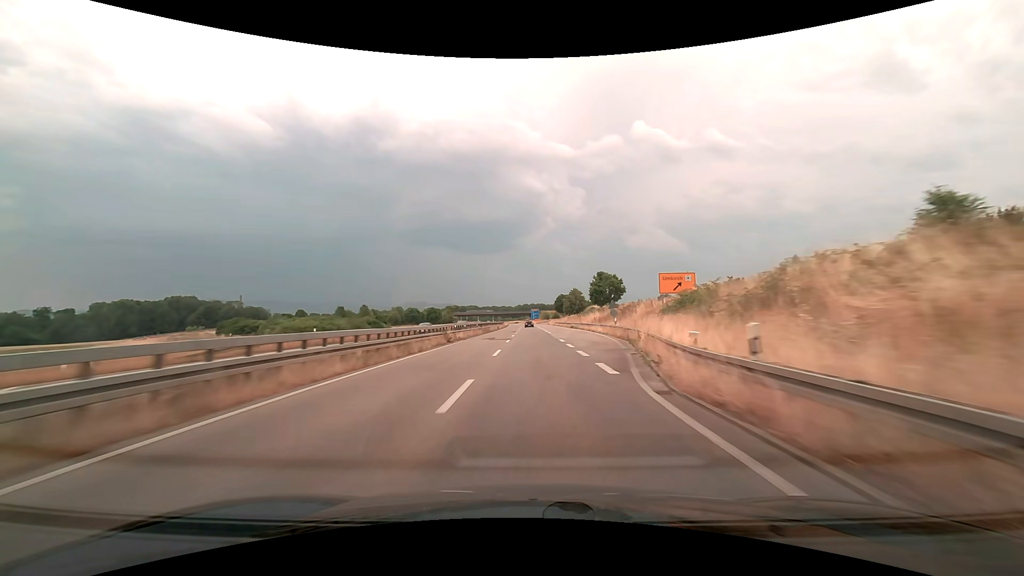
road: trunk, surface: asphalt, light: Day
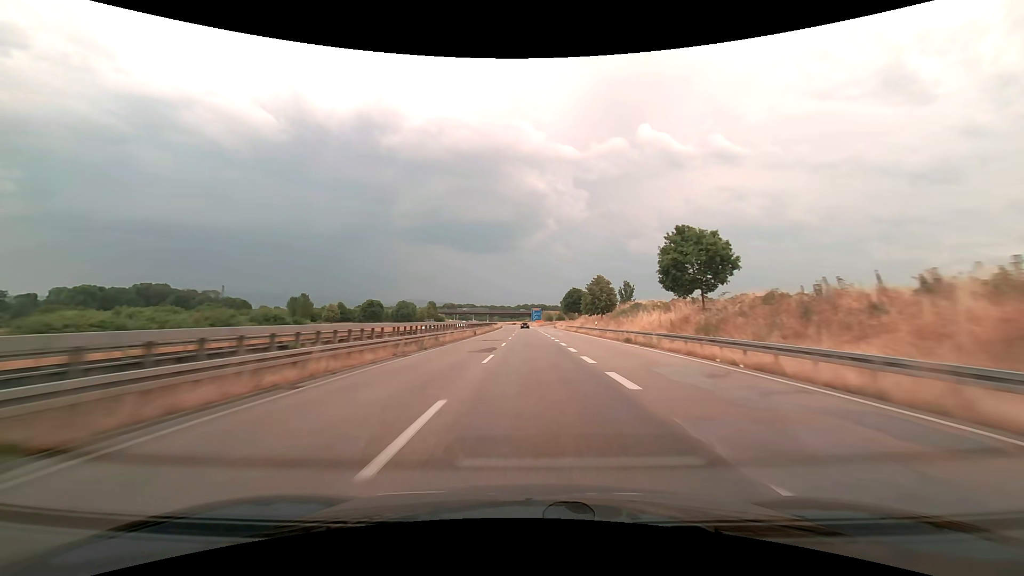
(-0.1, +38.8) m; 0°
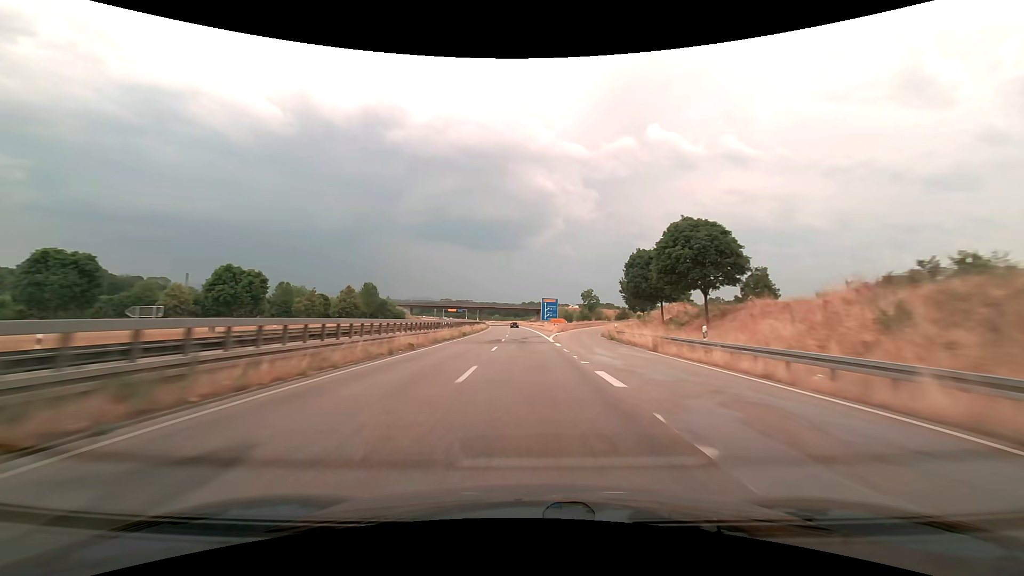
(-0.1, +77.4) m; -1°
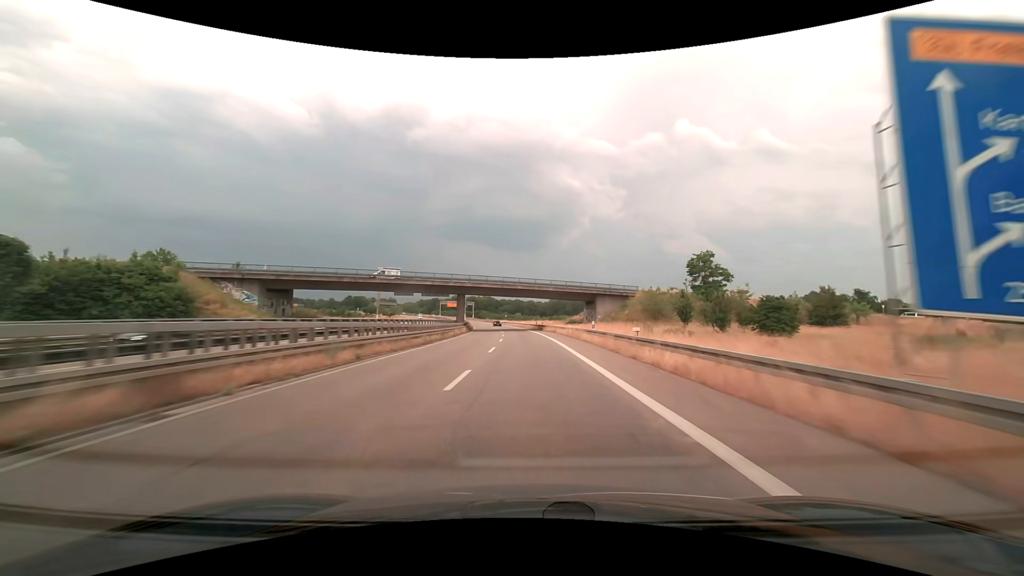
(-2.1, +96.7) m; -3°
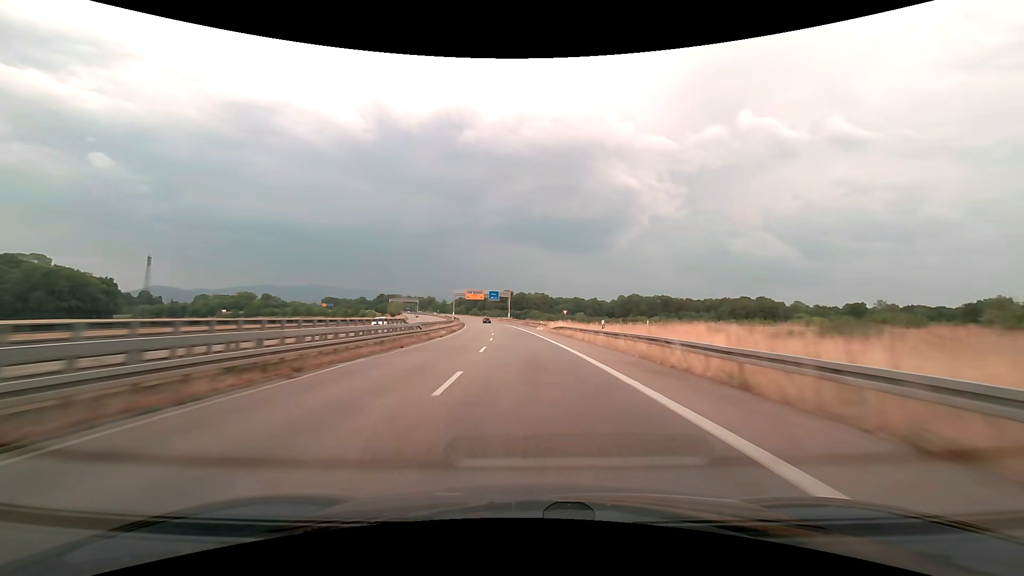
(-4.7, +96.4) m; -6°
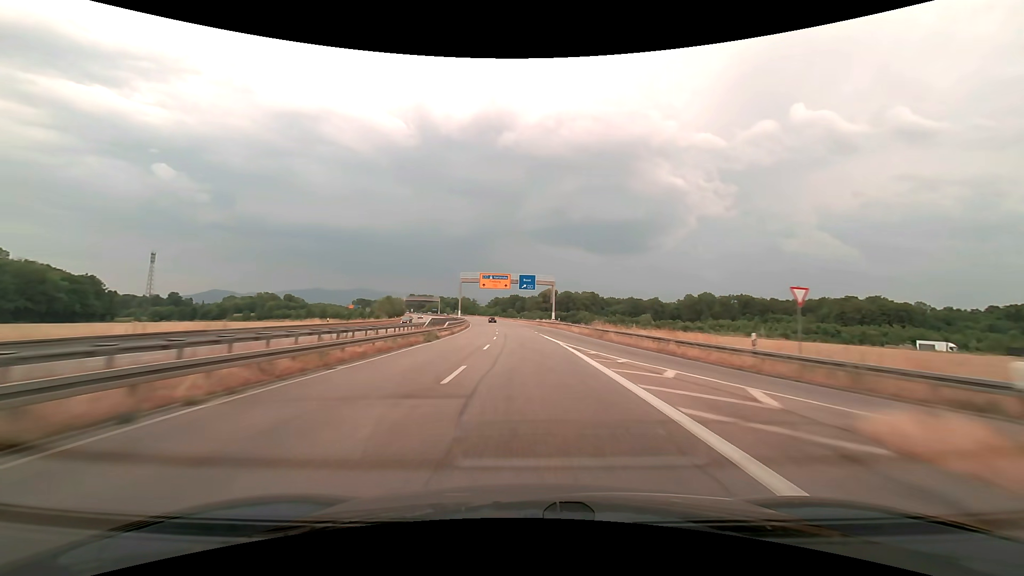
(-2.5, +58.3) m; -5°
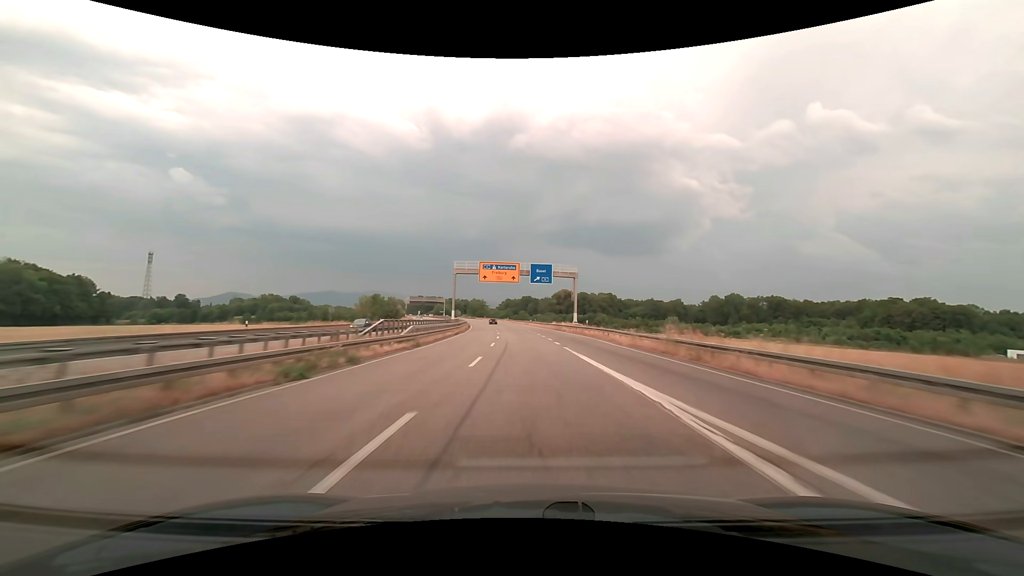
(-0.3, +19.4) m; -2°
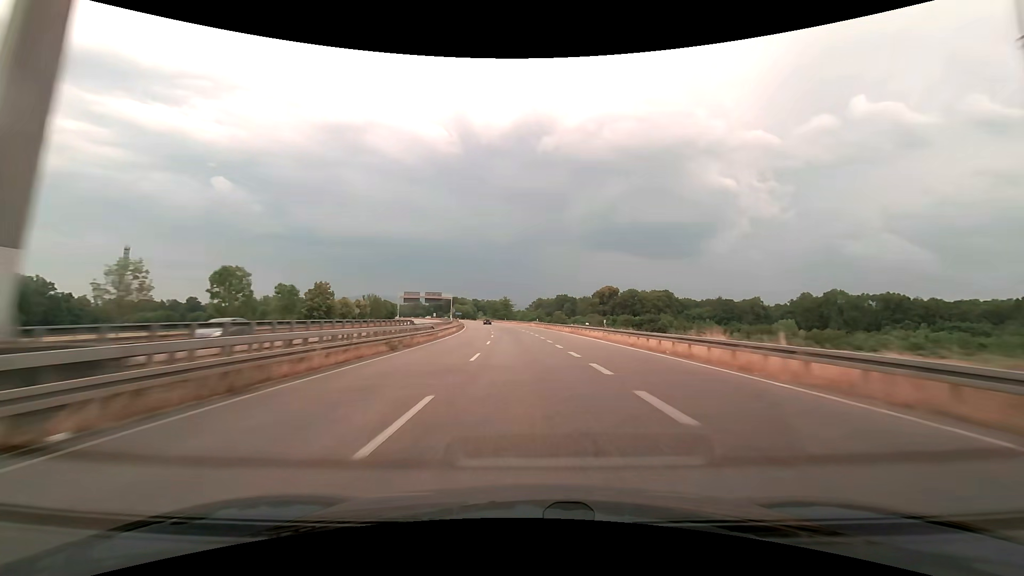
(-1.9, +58.5) m; -4°
